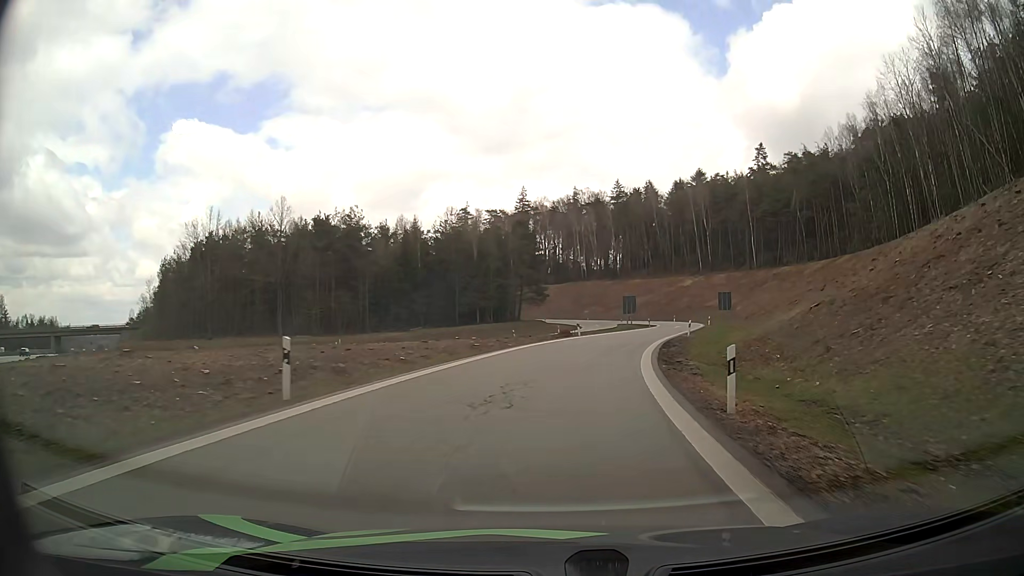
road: motorway_link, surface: asphalt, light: Day
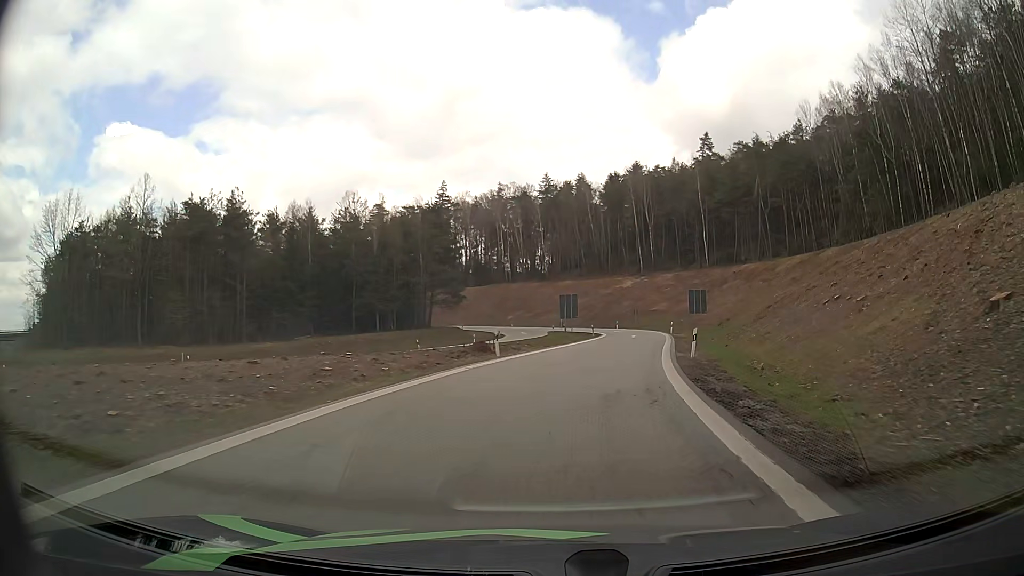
(+1.0, +19.5) m; +6°
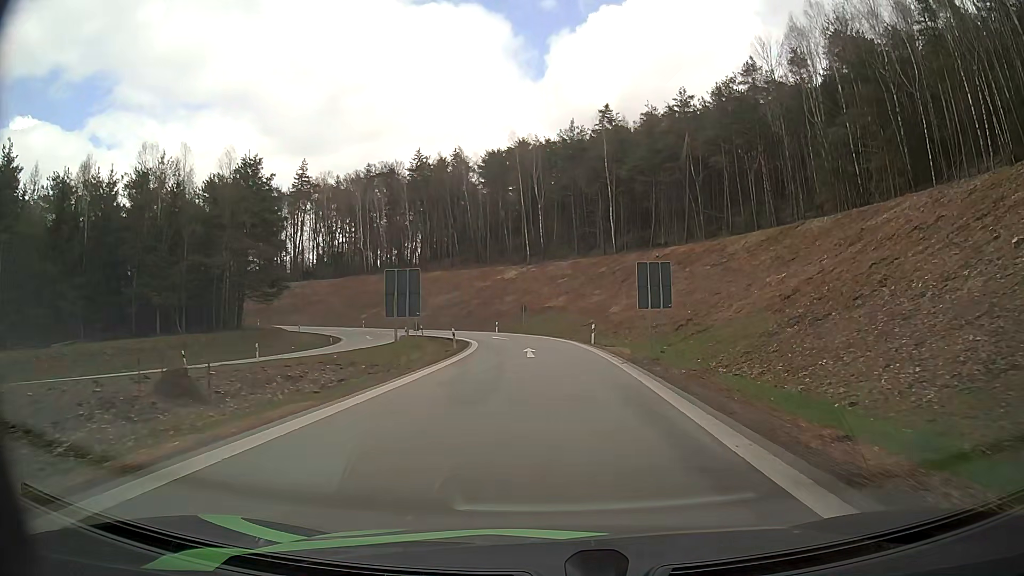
(+2.6, +27.1) m; +10°
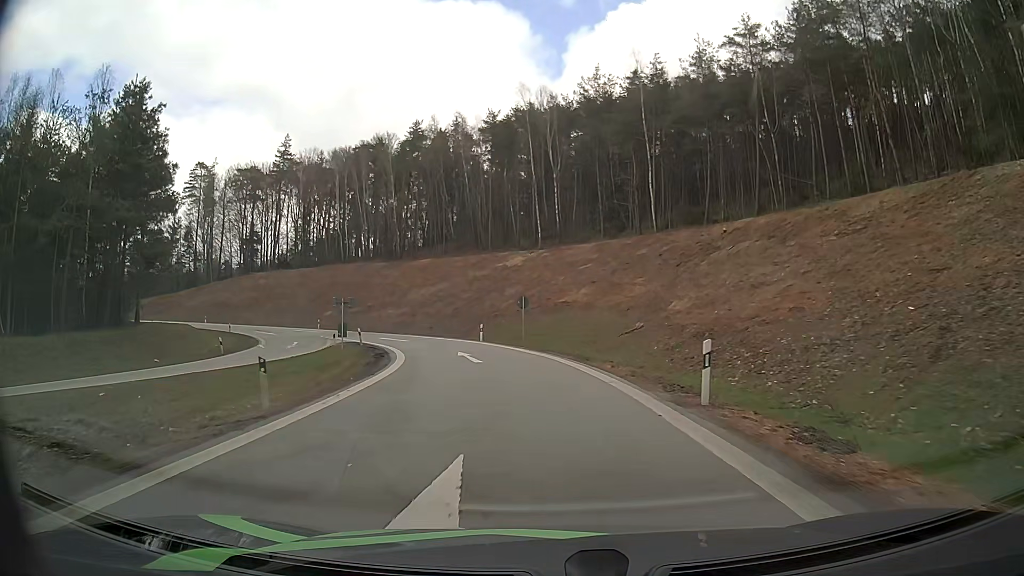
(+0.4, +25.0) m; -1°
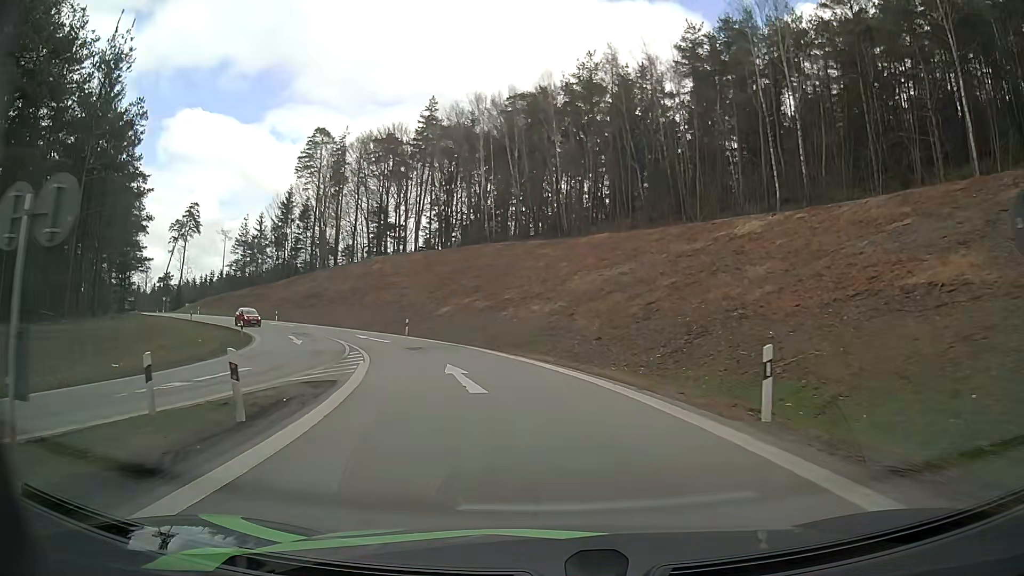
(-4.0, +31.7) m; -16°
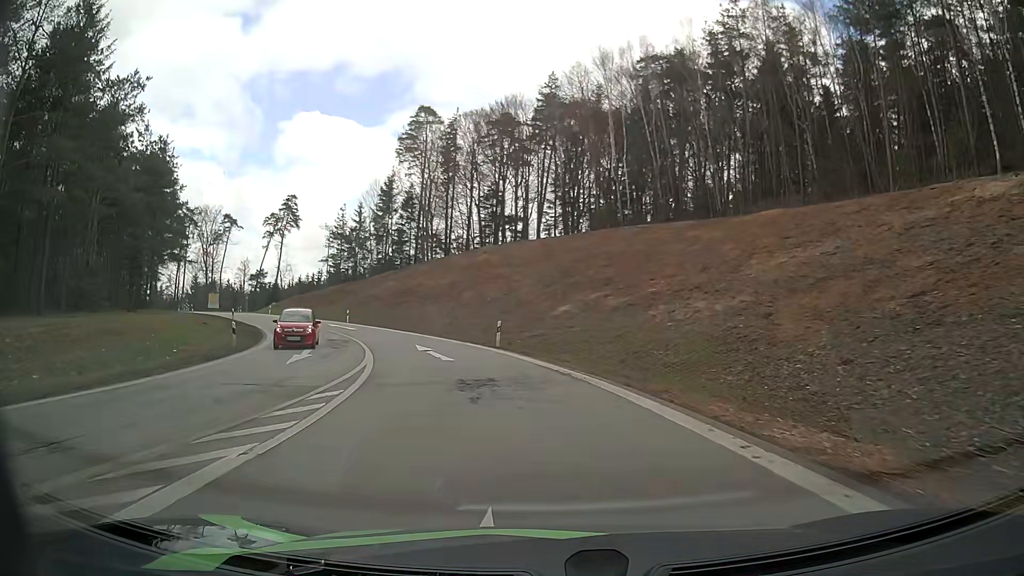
(-1.4, +15.8) m; -11°
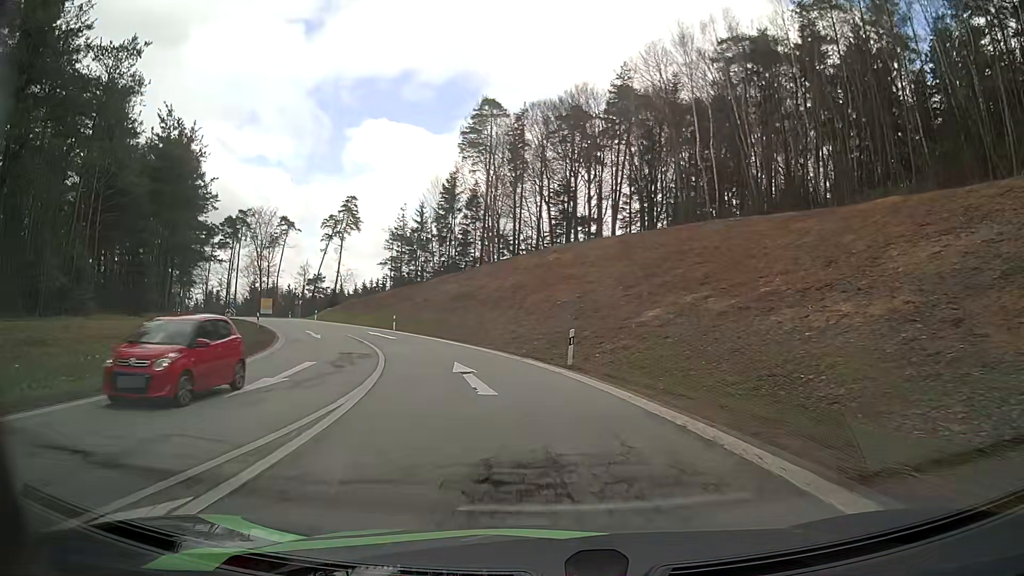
(-0.4, +7.9) m; -6°
